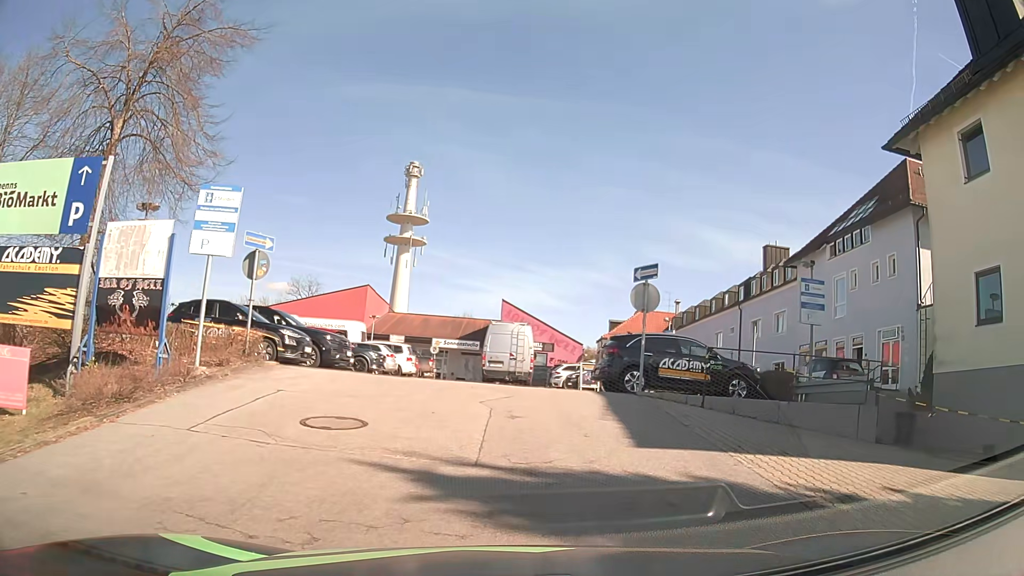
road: residential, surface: asphalt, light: Day
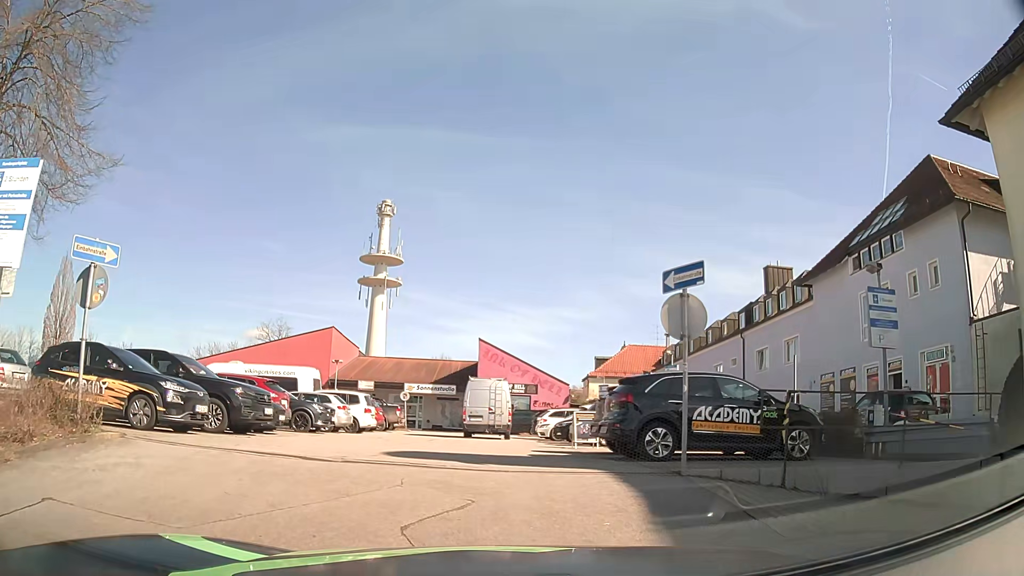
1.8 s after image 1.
(+0.4, +5.1) m; +2°
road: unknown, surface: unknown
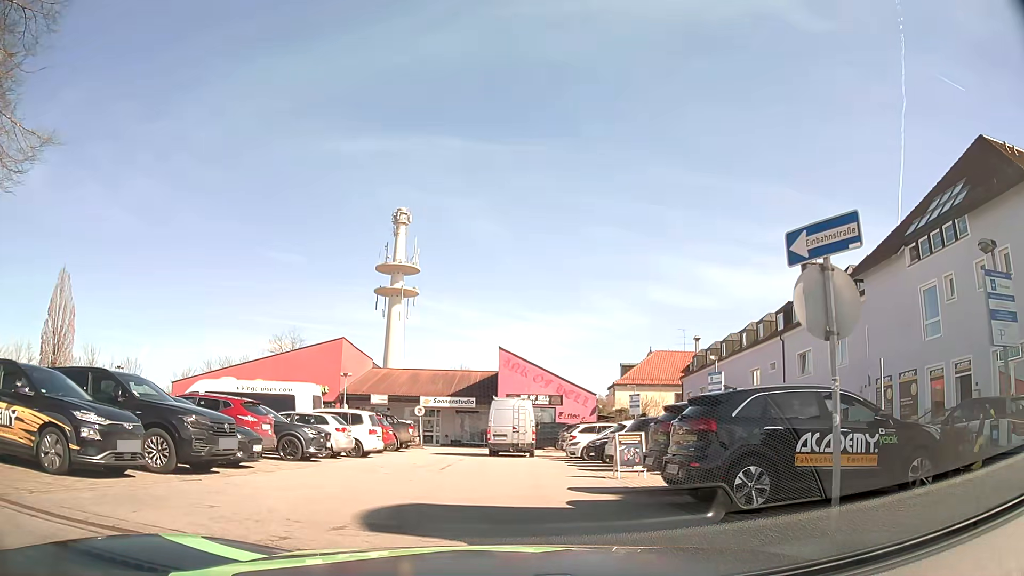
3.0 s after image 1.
(0.0, +3.4) m; -2°
